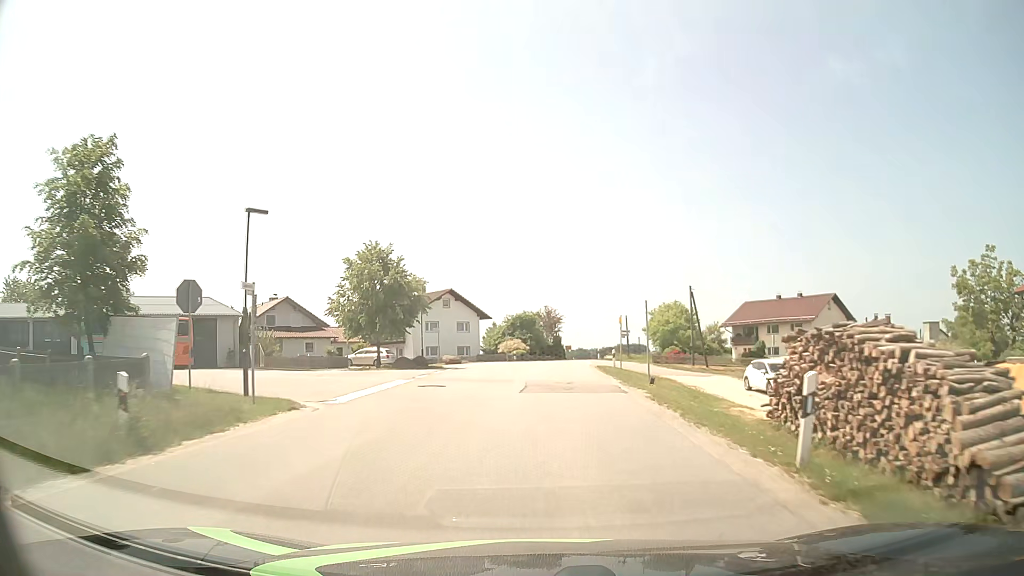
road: tertiary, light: Day
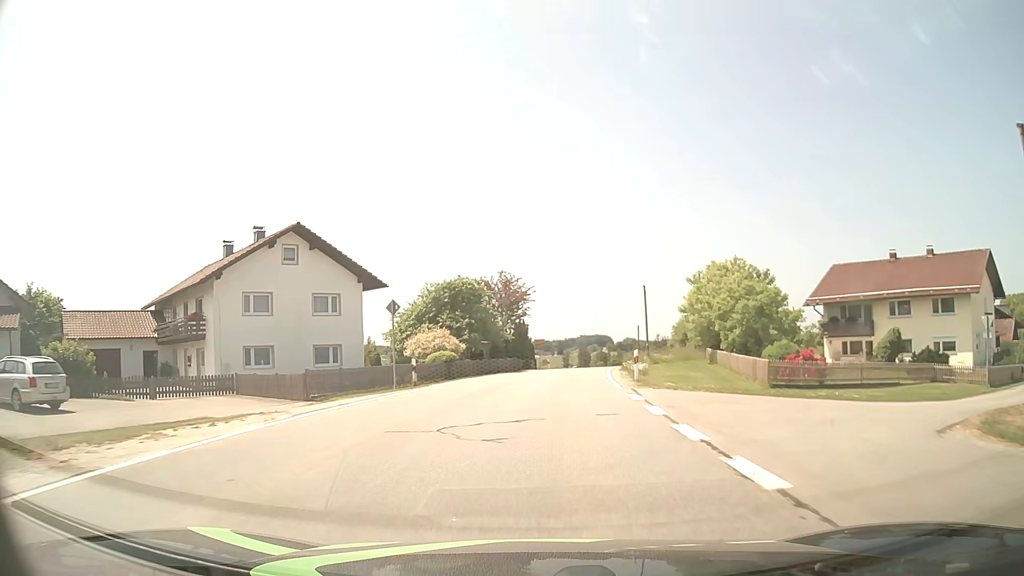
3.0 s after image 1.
(+0.8, +37.9) m; +3°
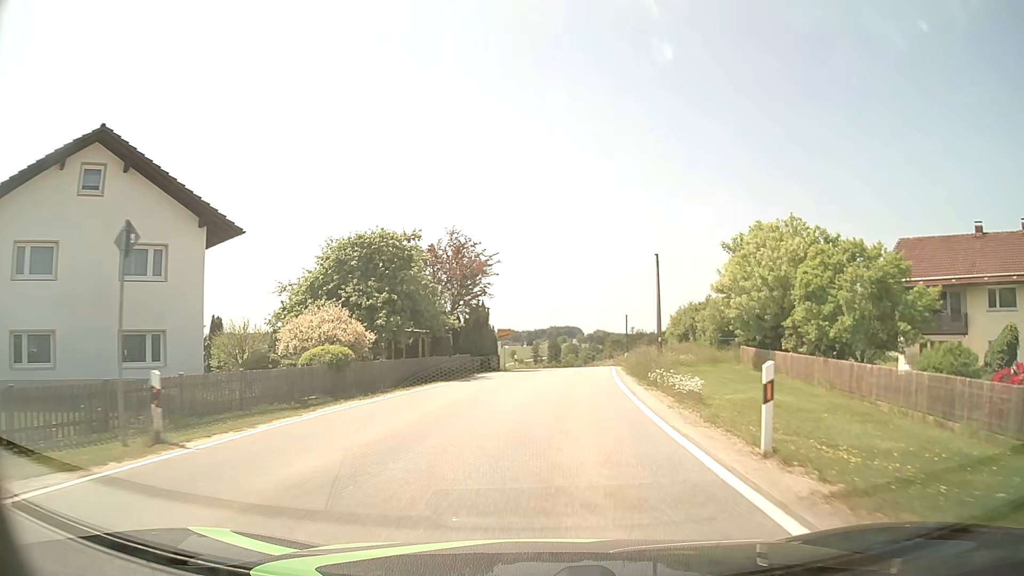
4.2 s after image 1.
(+0.2, +15.2) m; +2°
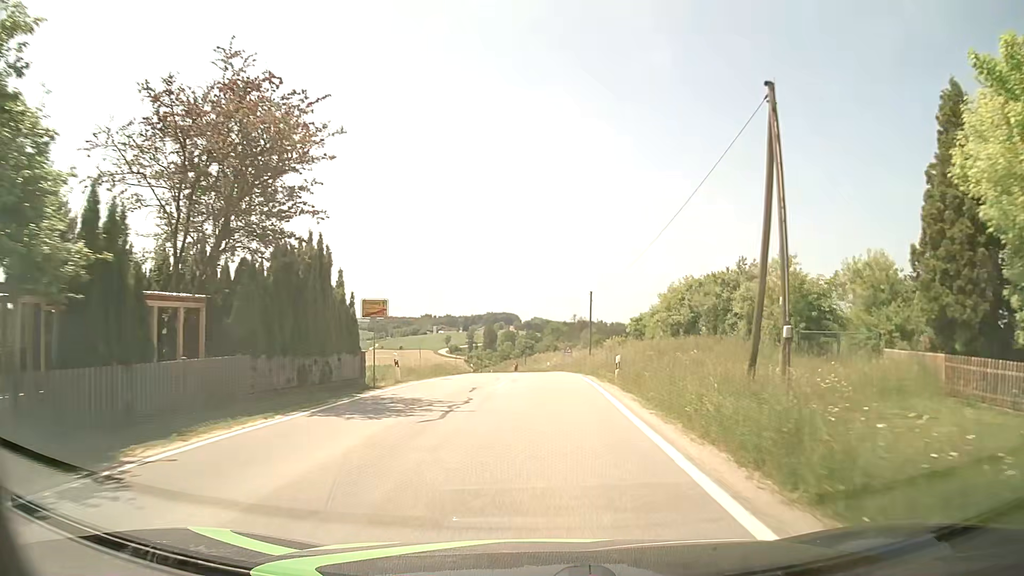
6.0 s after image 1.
(+1.1, +22.9) m; +6°
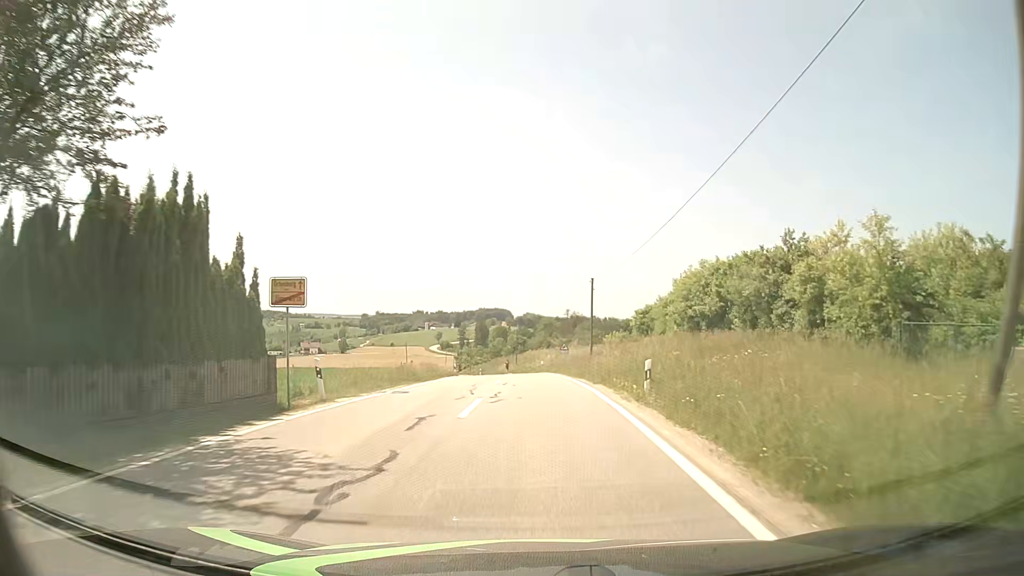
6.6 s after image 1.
(0.0, +7.4) m; +1°
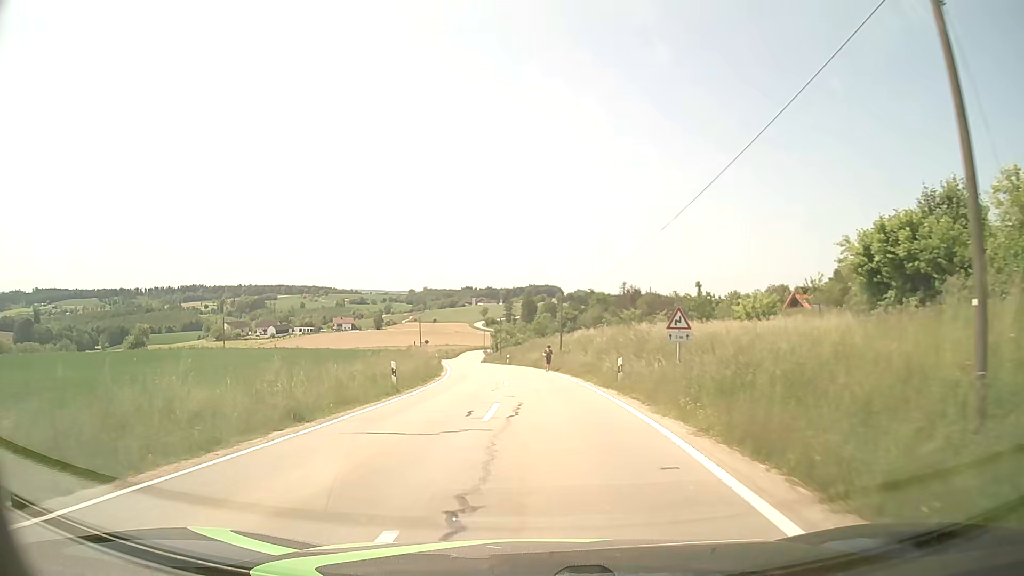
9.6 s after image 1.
(-0.4, +34.8) m; -4°
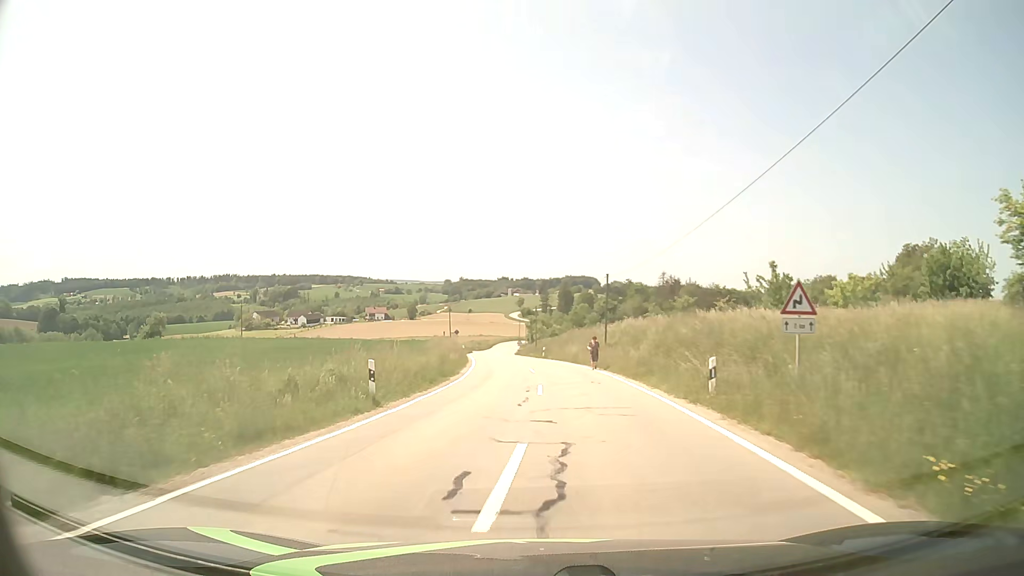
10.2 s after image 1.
(-0.2, +7.4) m; -3°
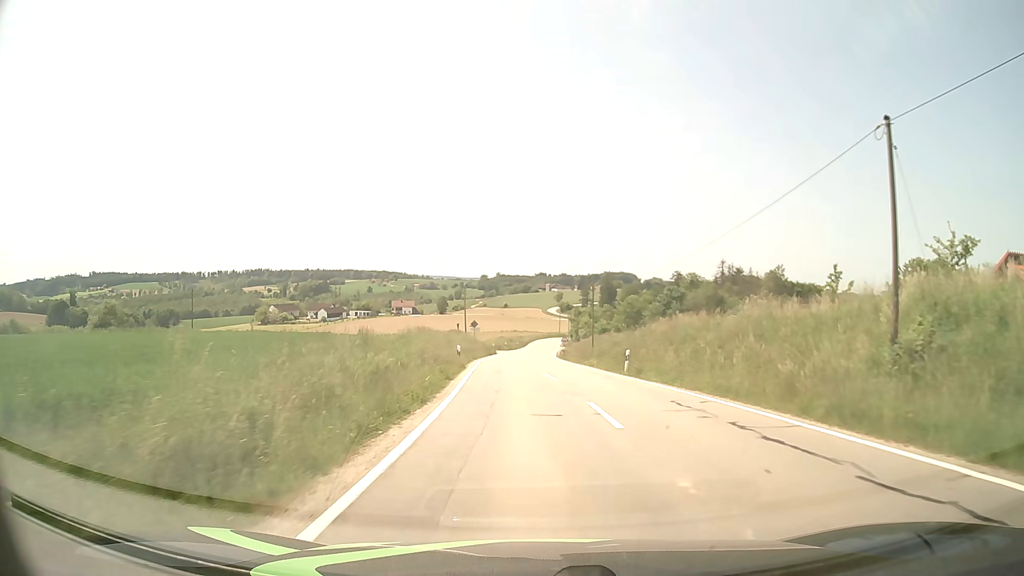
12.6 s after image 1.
(-1.6, +31.6) m; -3°
(0, +10) (0, +20) (0, +30) (0, +40) (0, +50) (0, +60) (0, +70) (+1, +80) (+1, +90) (+1, +100) m
